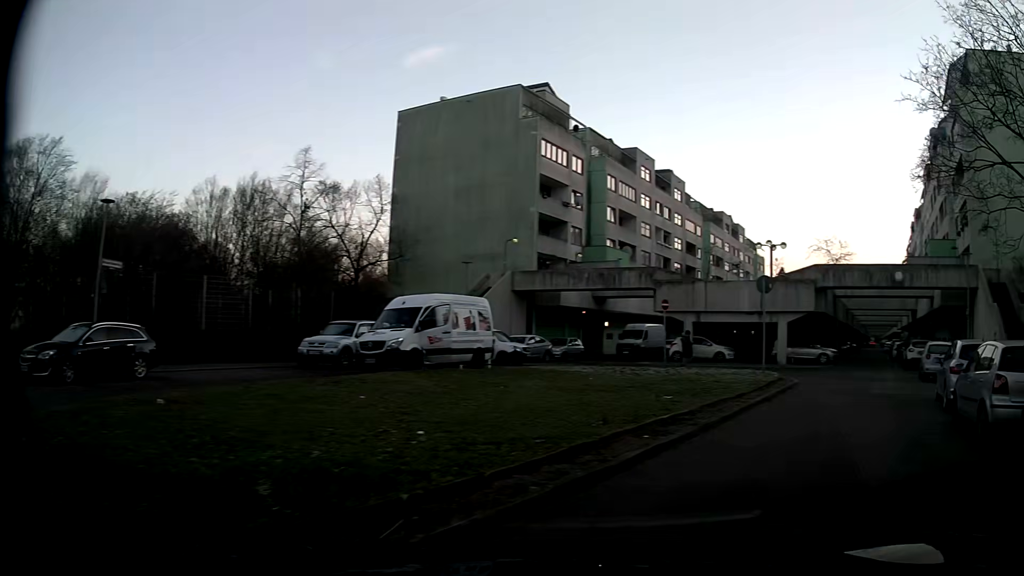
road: residential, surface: asphalt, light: Day
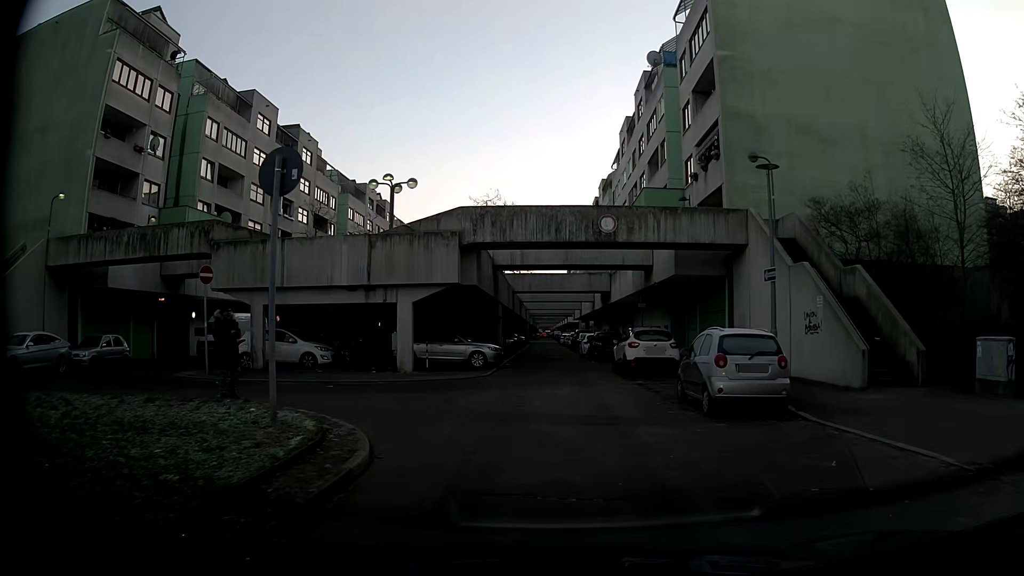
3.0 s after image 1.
(+5.9, +13.5) m; +31°
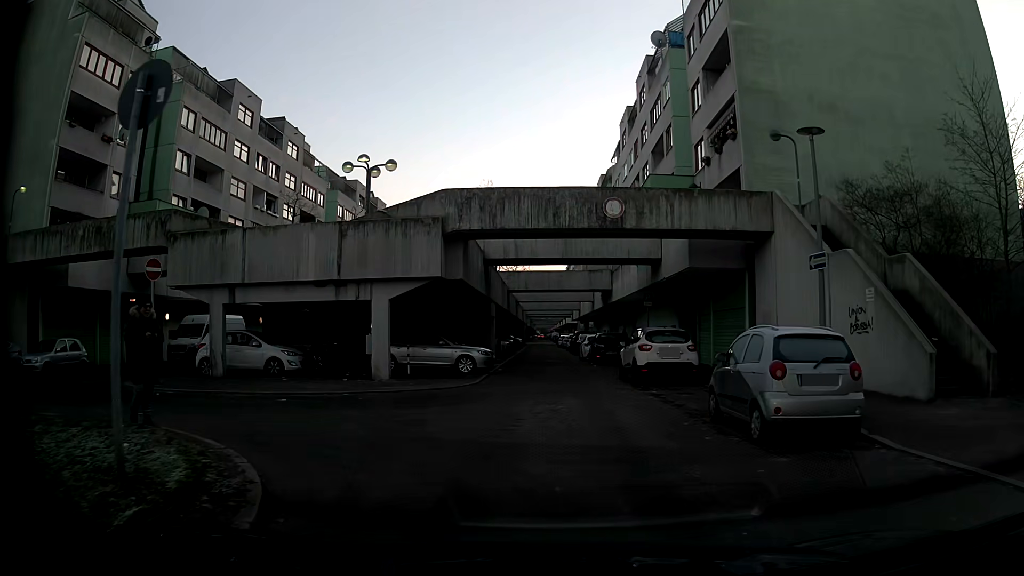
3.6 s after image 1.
(0.0, +3.0) m; +2°
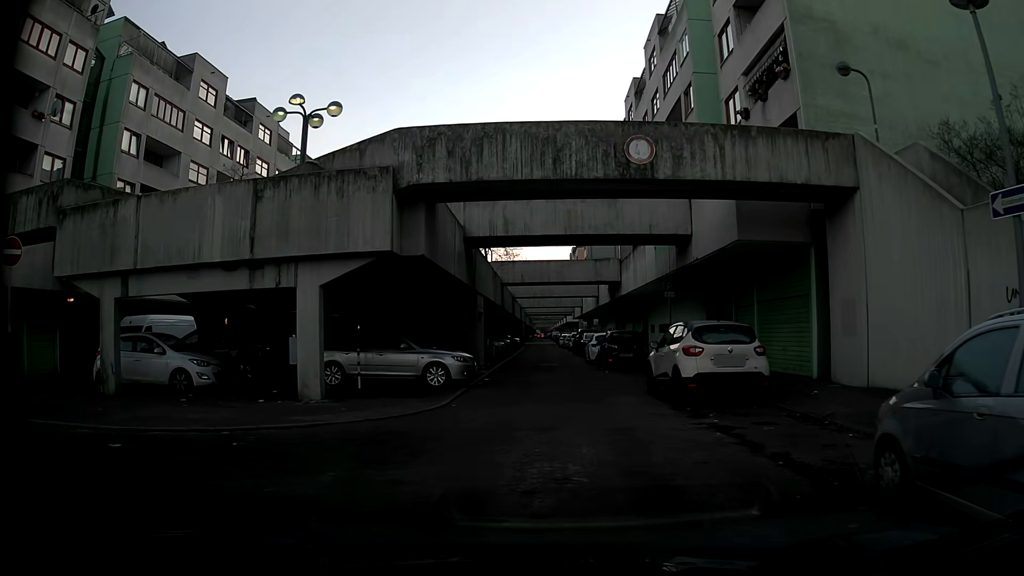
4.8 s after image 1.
(0.0, +6.0) m; 0°
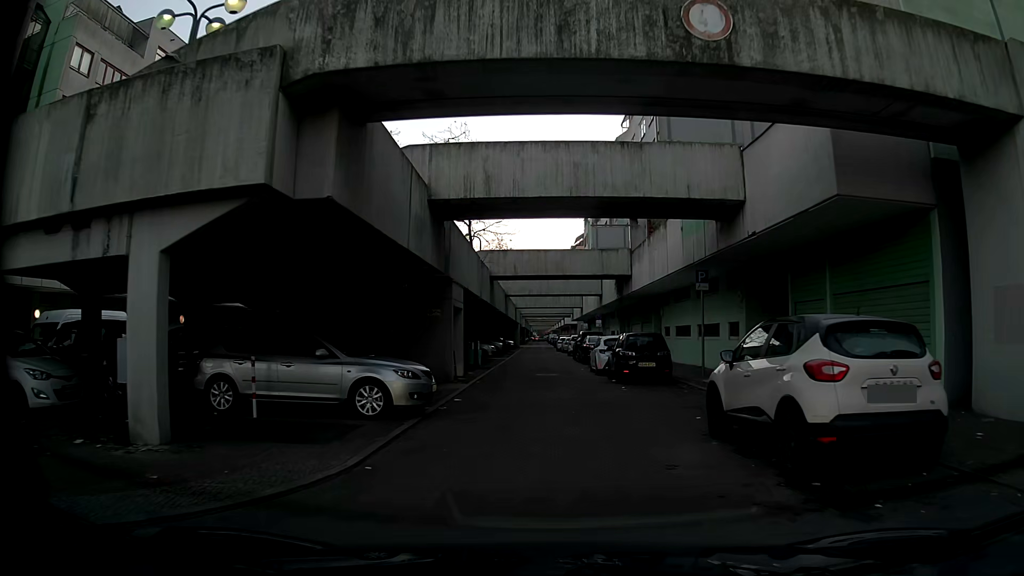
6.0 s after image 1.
(0.0, +6.1) m; 0°
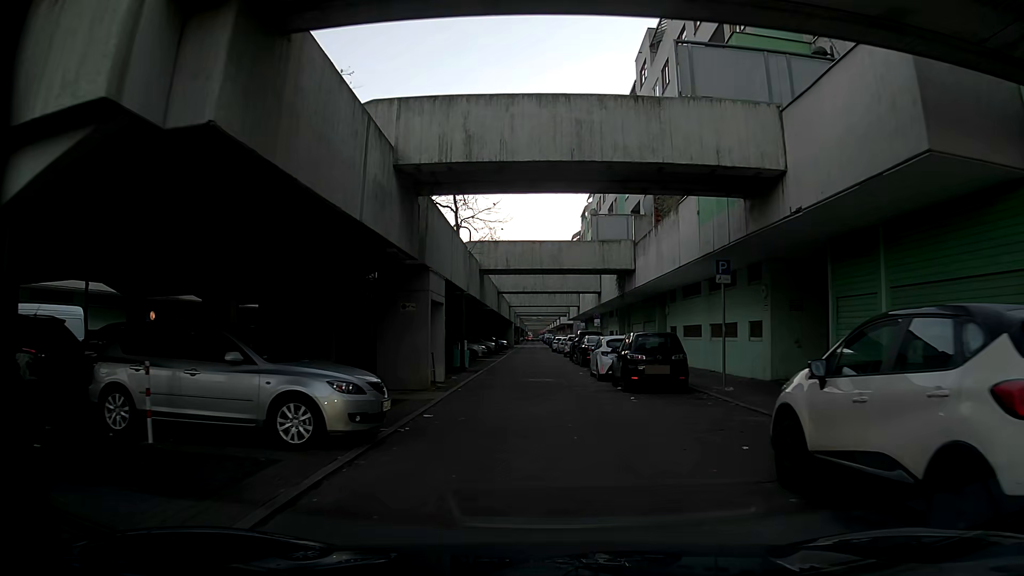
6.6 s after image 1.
(0.0, +3.1) m; +1°
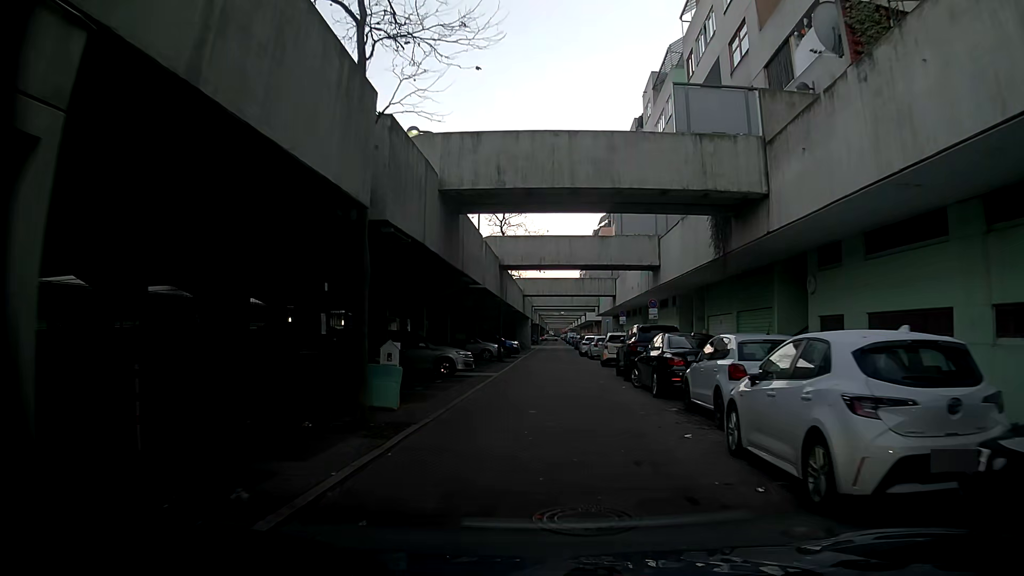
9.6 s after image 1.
(-0.5, +16.7) m; -2°
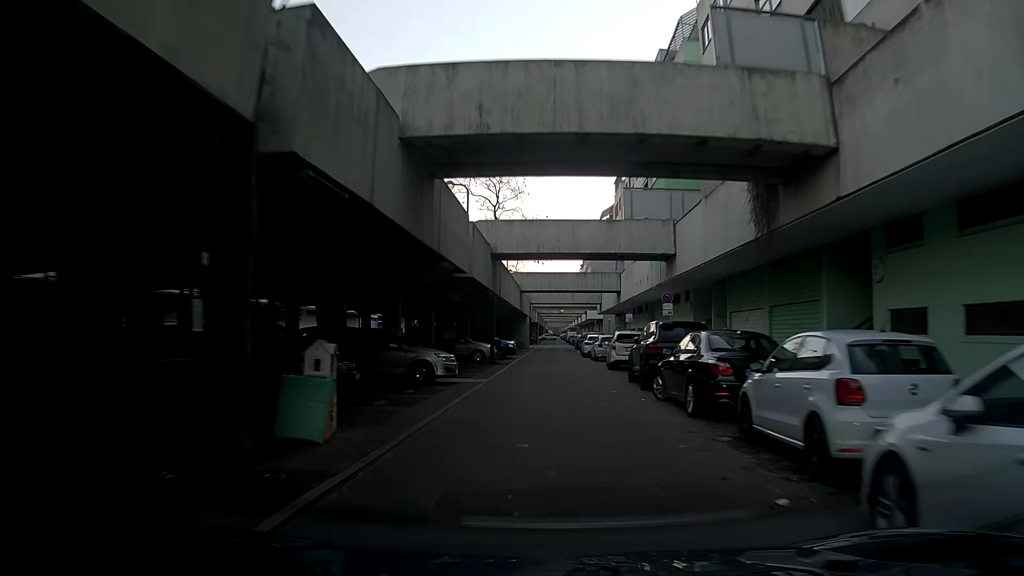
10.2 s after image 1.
(0.0, +4.0) m; 0°
